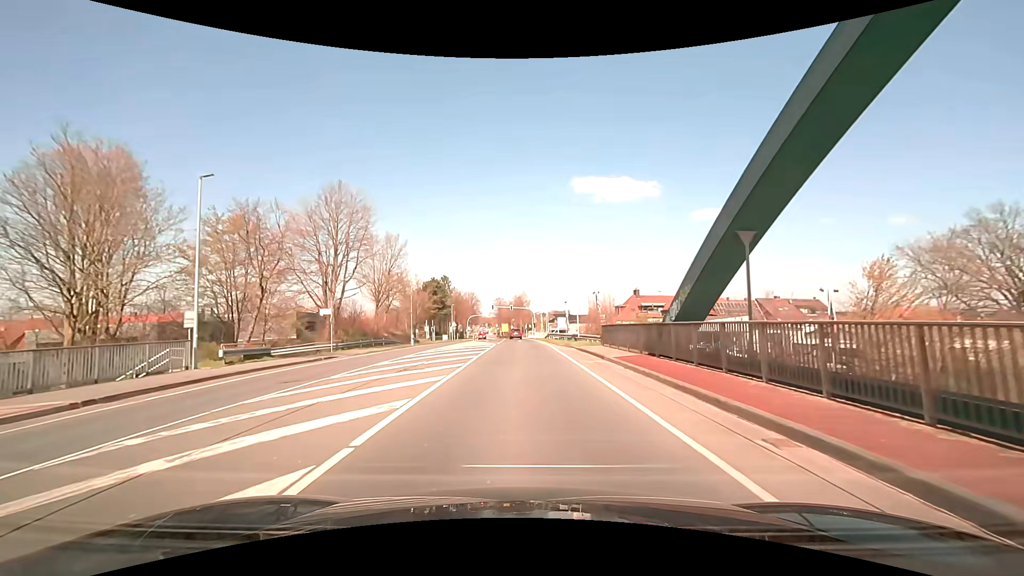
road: primary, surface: asphalt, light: Day
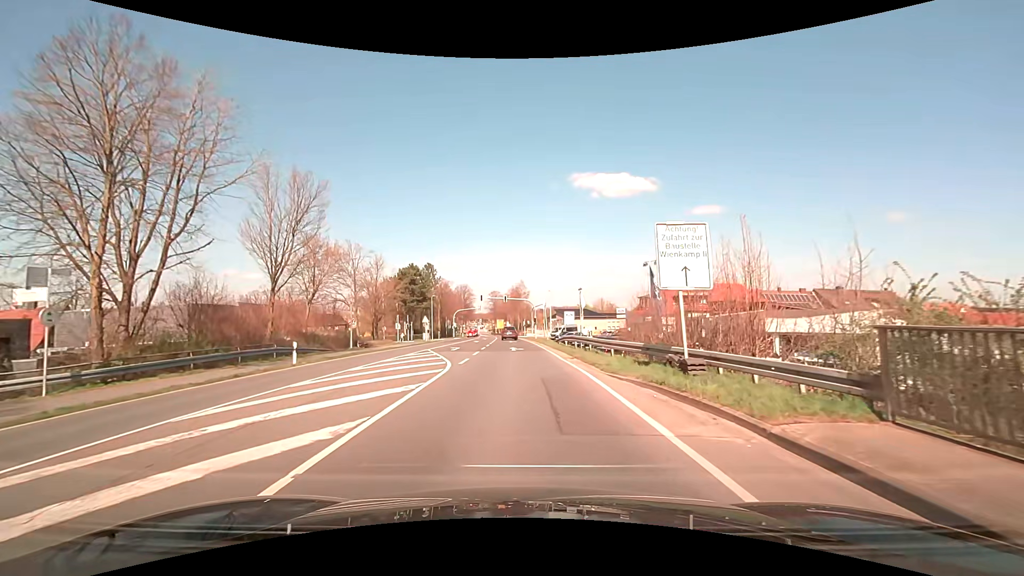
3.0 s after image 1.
(+0.1, +23.3) m; 0°
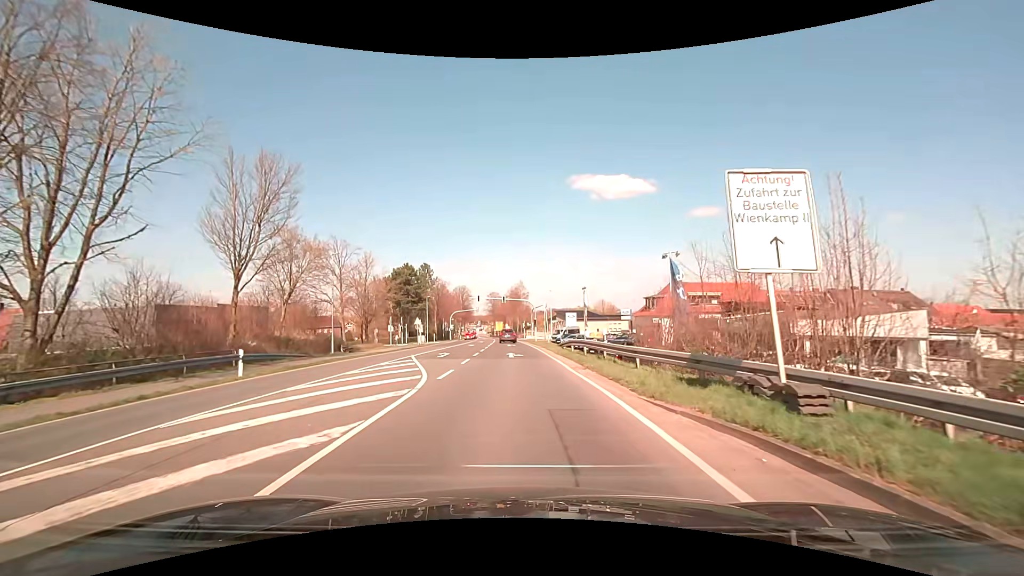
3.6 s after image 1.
(0.0, +4.3) m; +1°
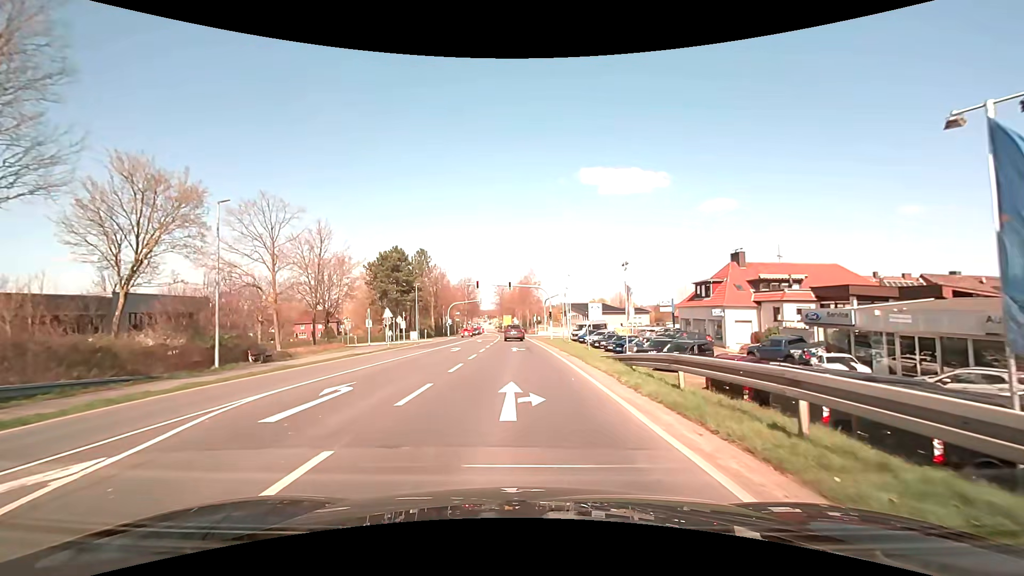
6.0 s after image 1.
(-0.3, +17.0) m; -1°
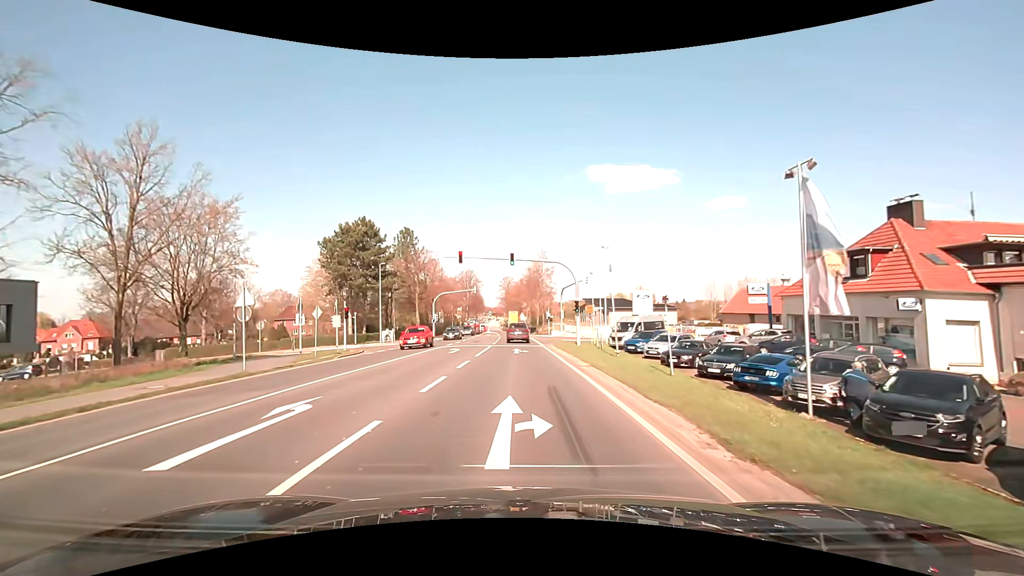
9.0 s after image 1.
(-0.2, +22.5) m; -1°
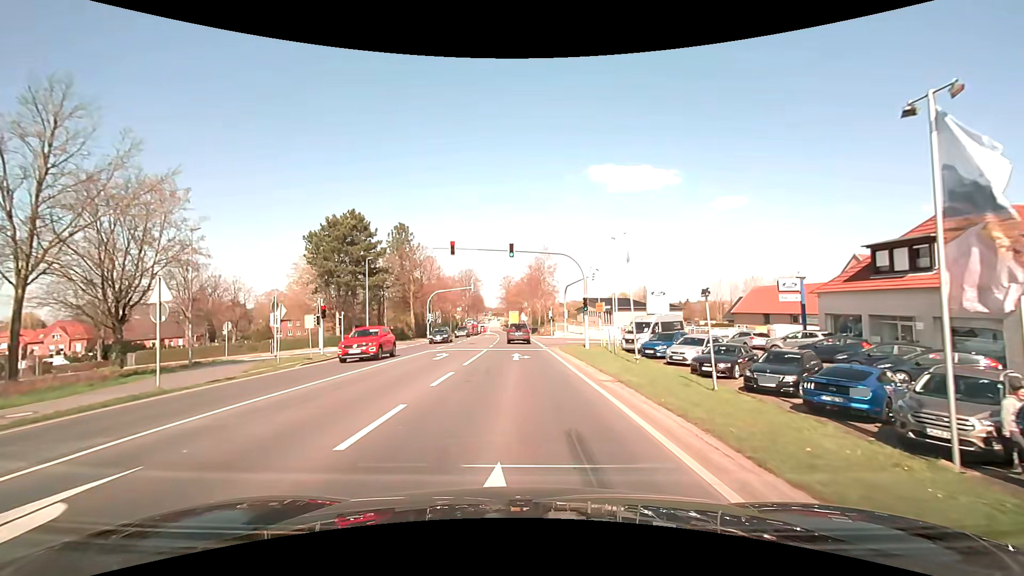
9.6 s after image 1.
(0.0, +4.6) m; 0°
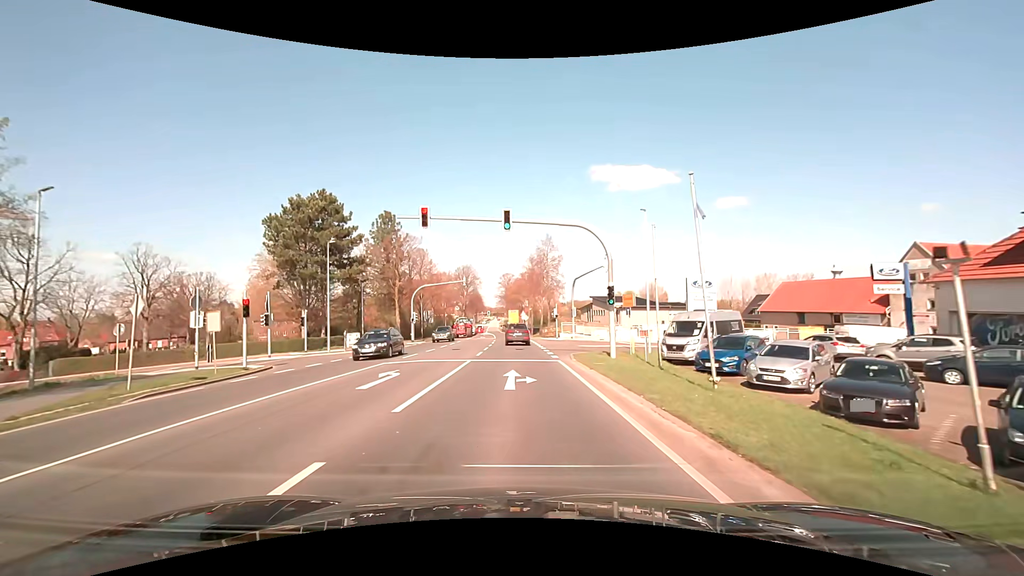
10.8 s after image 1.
(0.0, +9.5) m; 0°
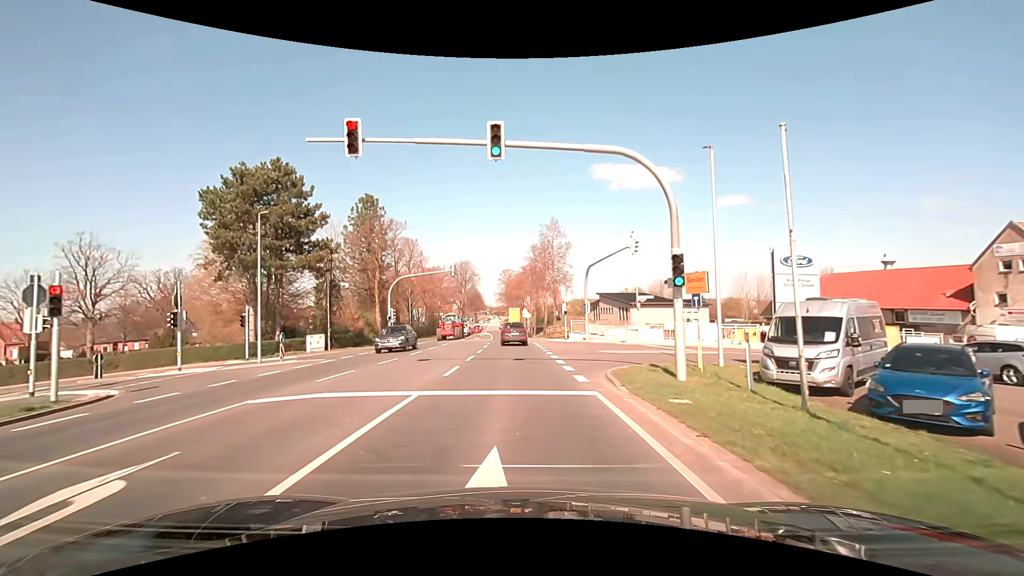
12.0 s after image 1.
(0.0, +10.1) m; 0°
(0, +10) (0, +20) (-1, +30) (-1, +40) (-1, +50) (-2, +60) (-3, +70) (-4, +80) (-4, +90) (-5, +100) m
